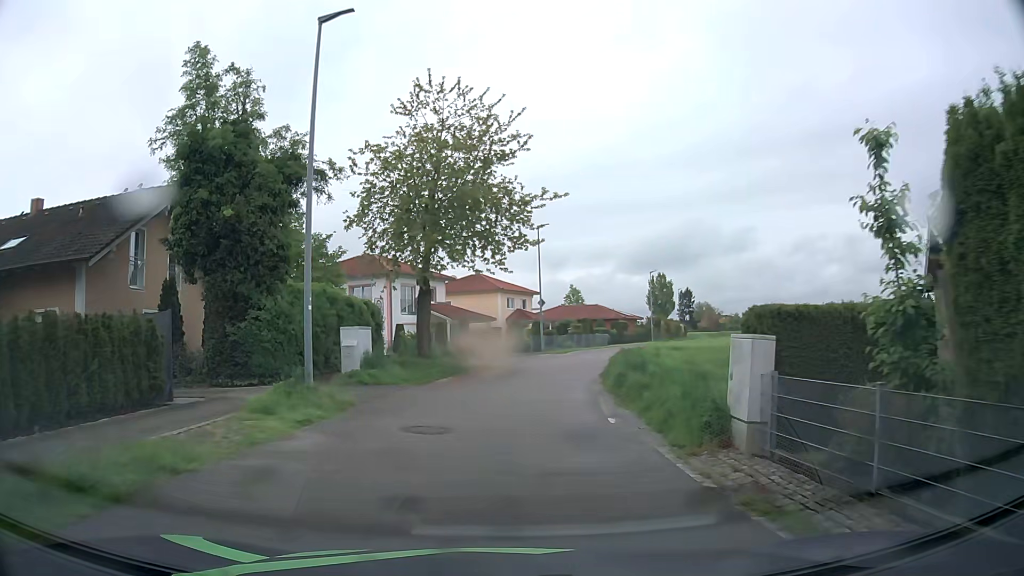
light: Day
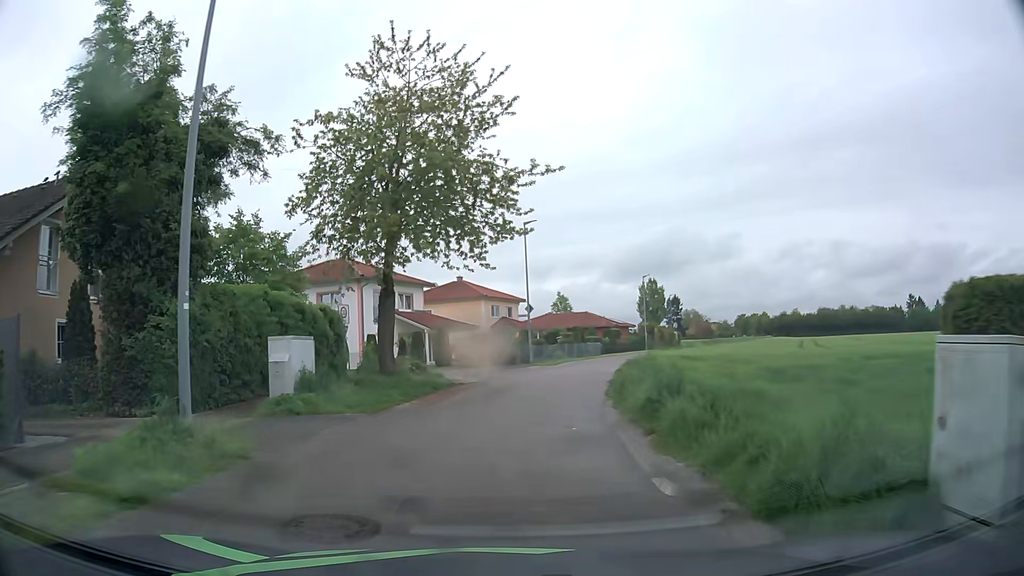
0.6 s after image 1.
(+0.1, +4.7) m; +2°
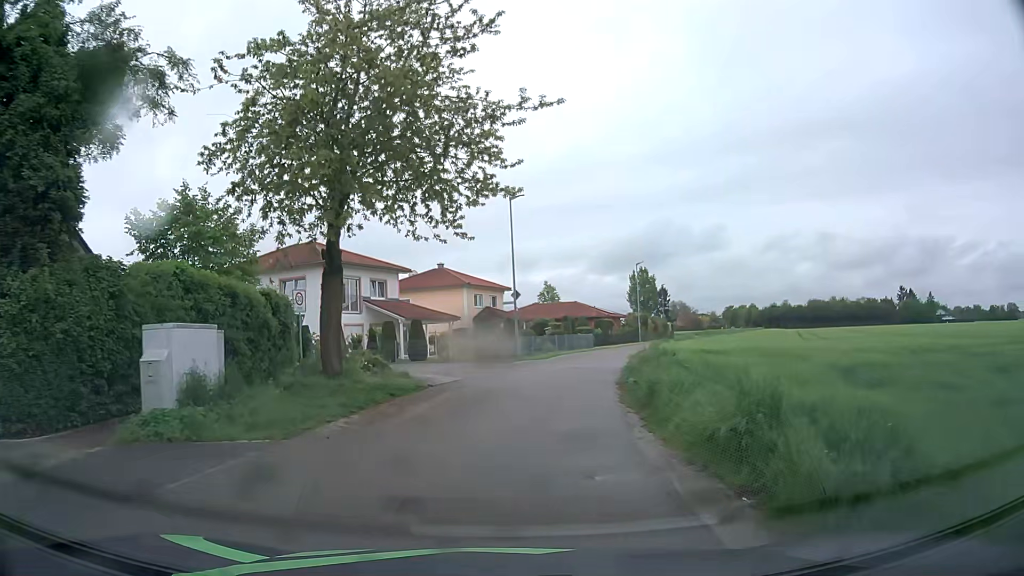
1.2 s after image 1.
(0.0, +4.7) m; 0°
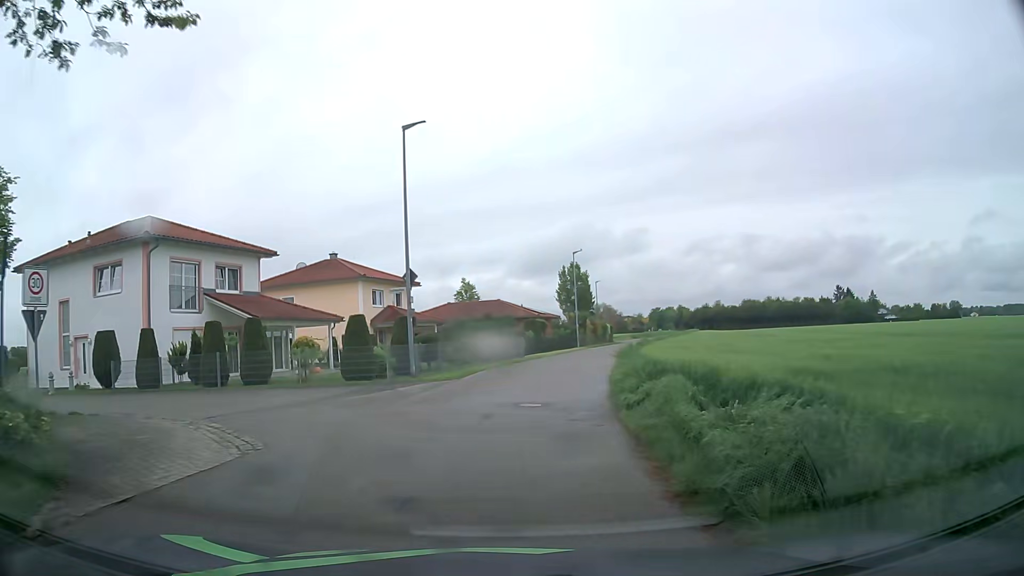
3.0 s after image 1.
(+0.9, +12.4) m; +8°
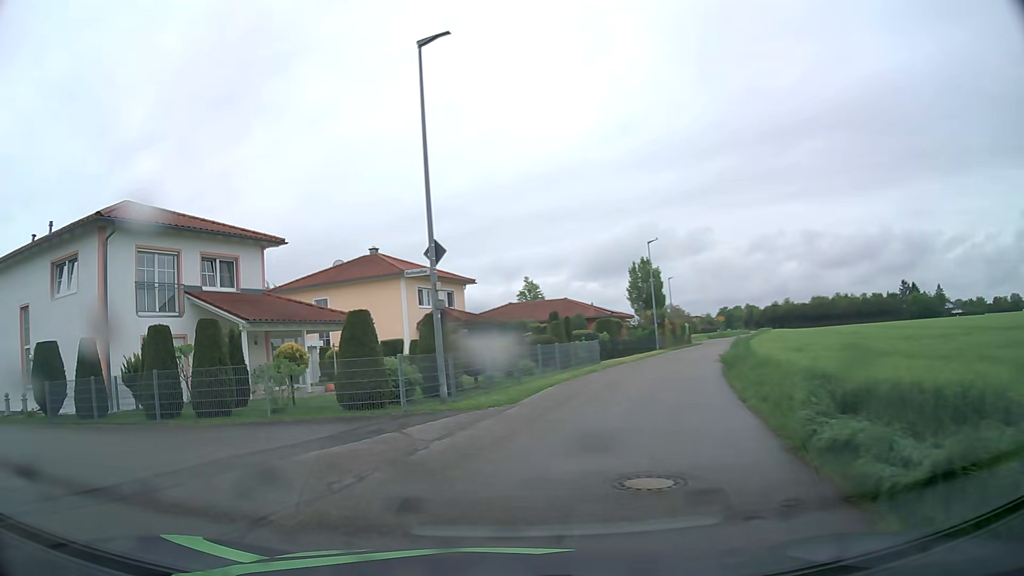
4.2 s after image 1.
(-0.1, +6.9) m; -5°
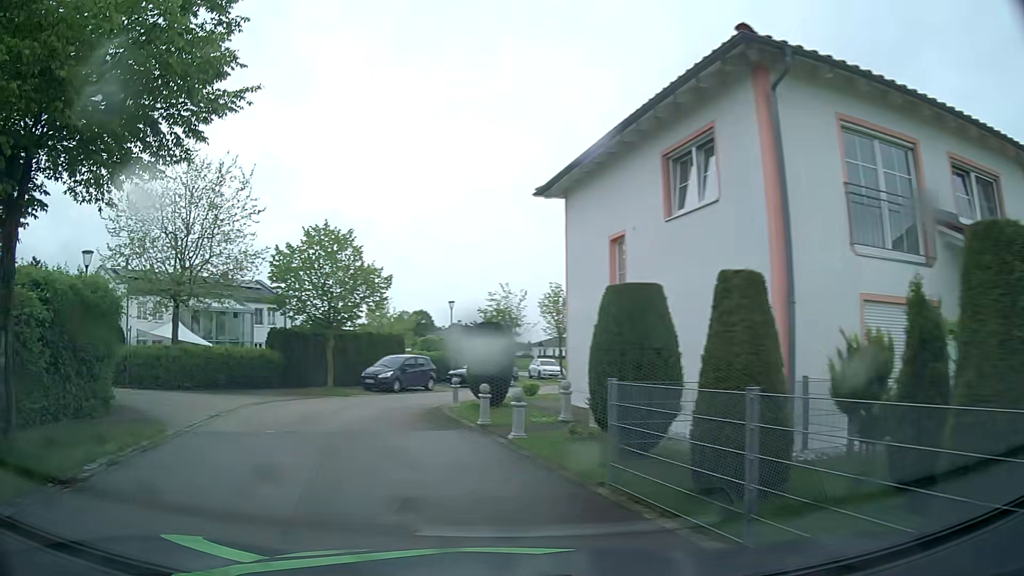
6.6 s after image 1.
(-5.4, +10.0) m; -57°
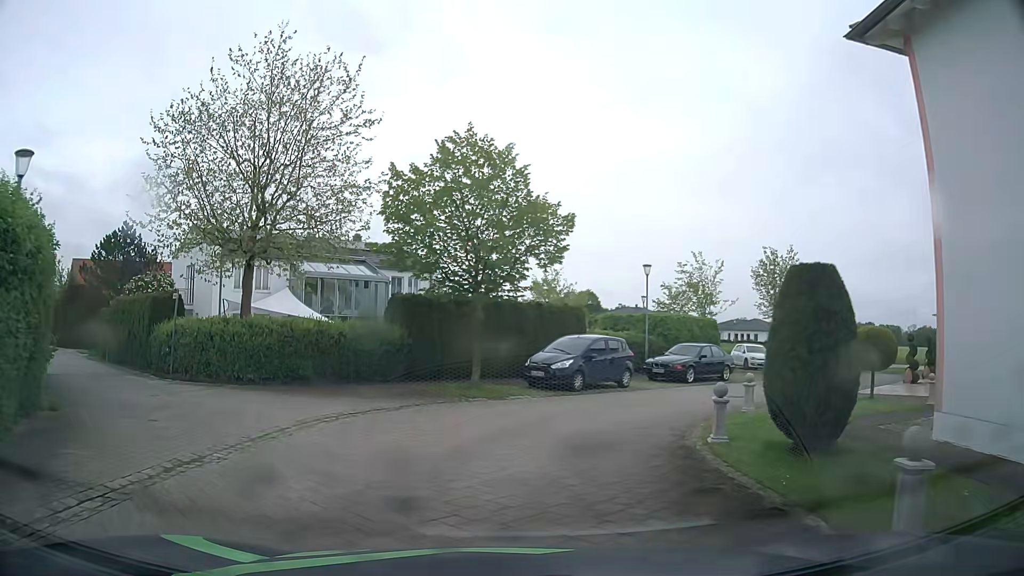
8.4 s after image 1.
(-1.7, +9.6) m; -15°
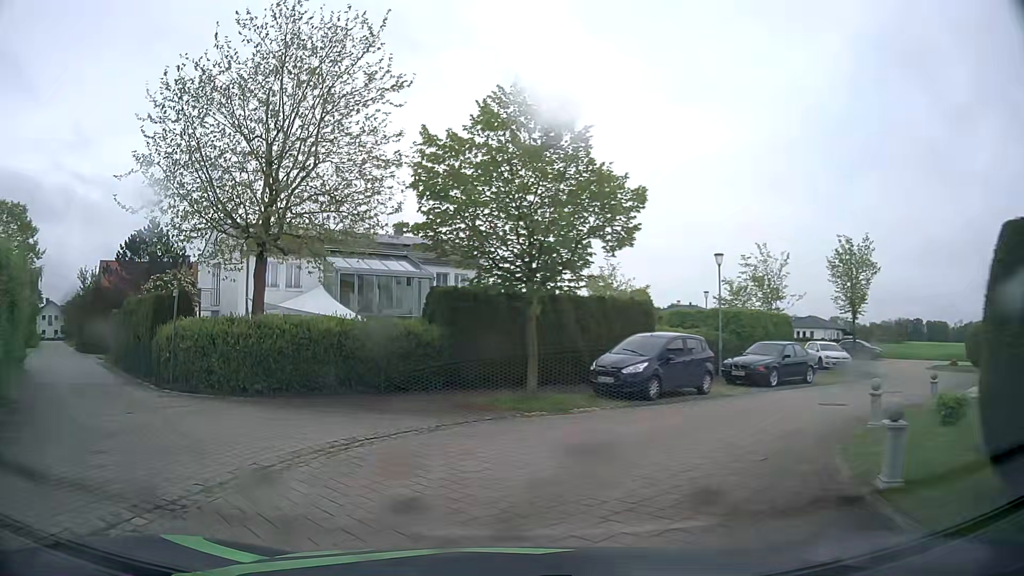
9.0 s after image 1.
(0.0, +3.1) m; -3°
